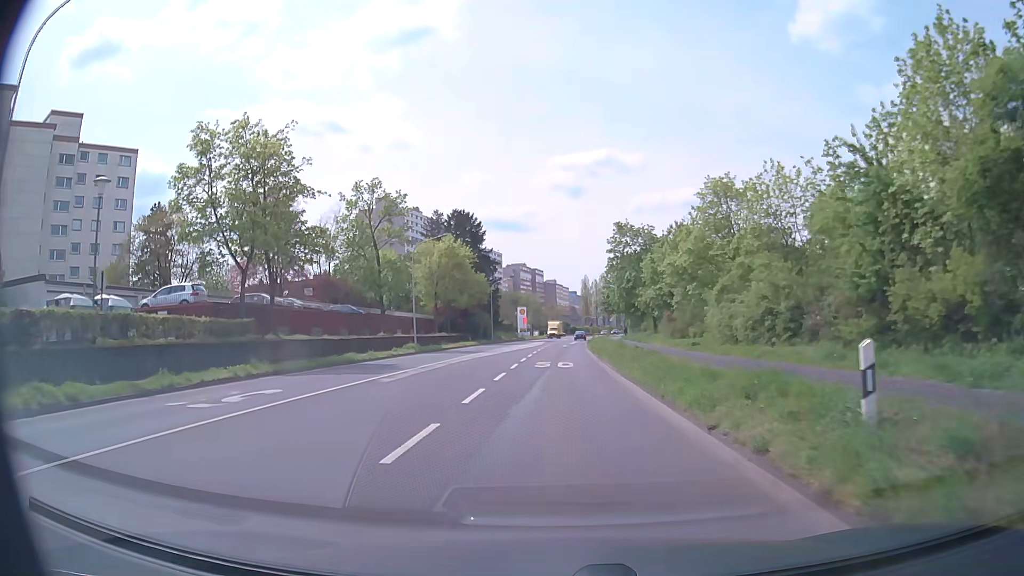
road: secondary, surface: asphalt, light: Day
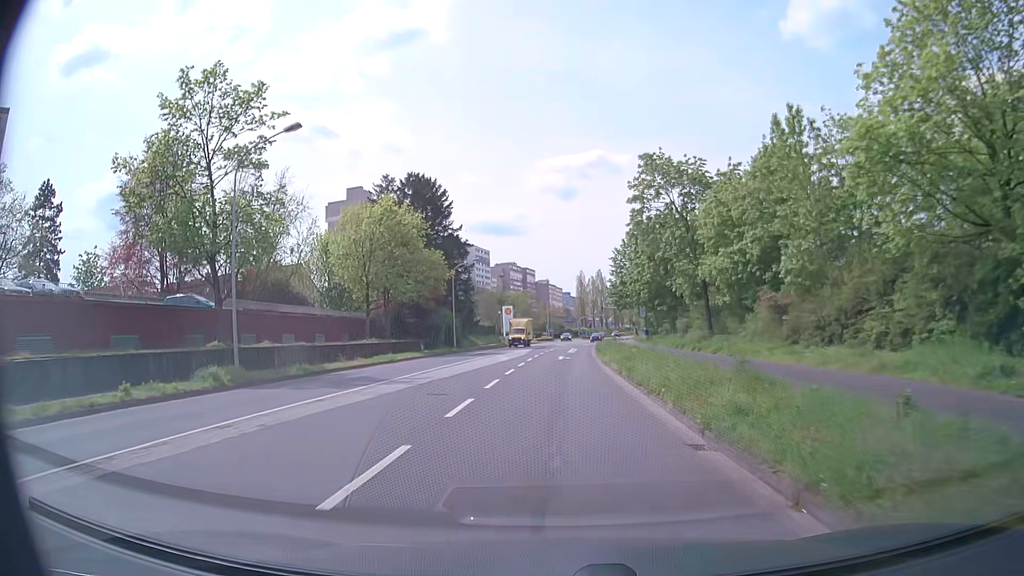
(+0.1, +25.8) m; 0°
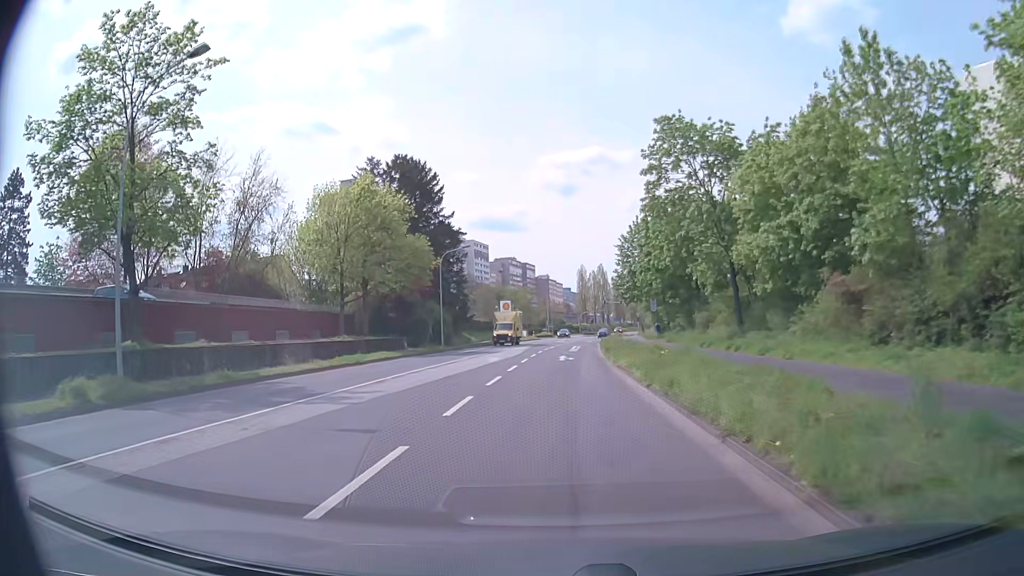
(0.0, +6.4) m; 0°
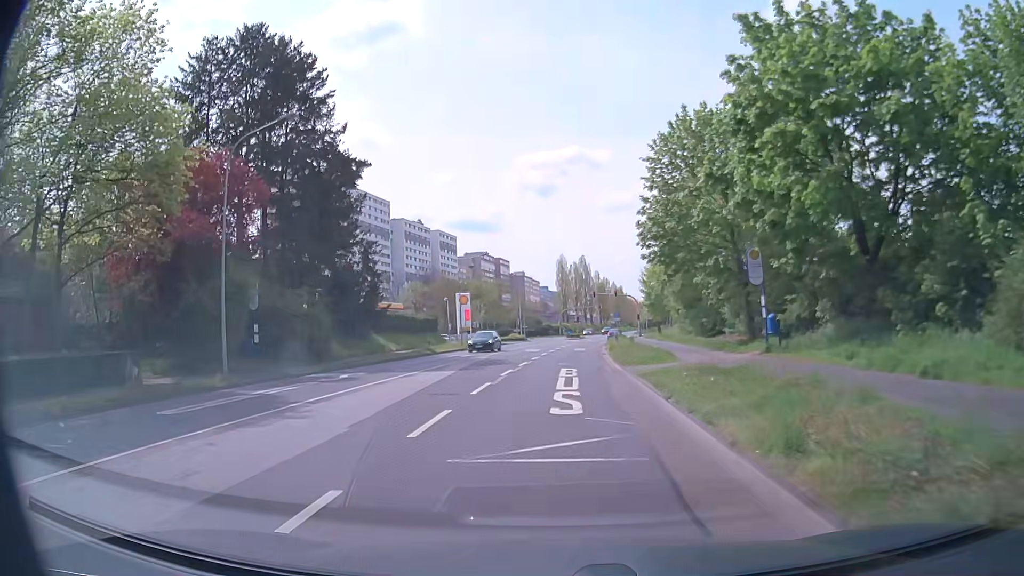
(+0.3, +32.1) m; +1°
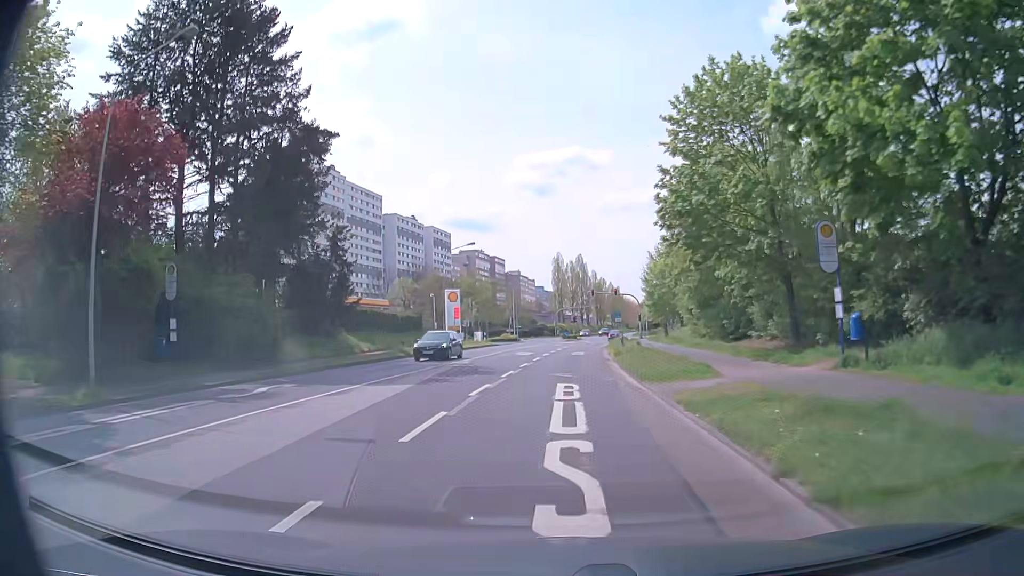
(0.0, +6.4) m; +1°
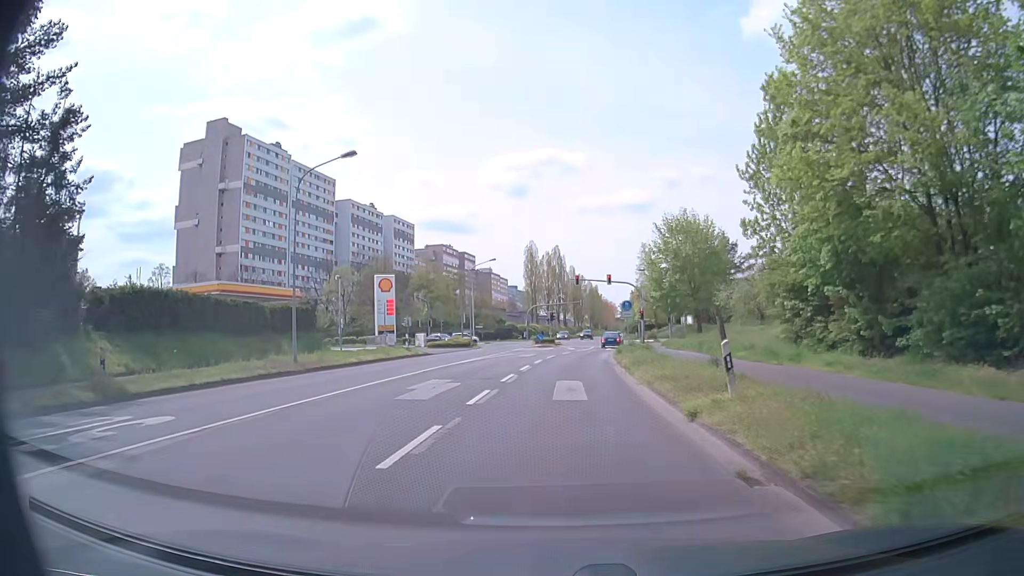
(+0.3, +25.5) m; +2°
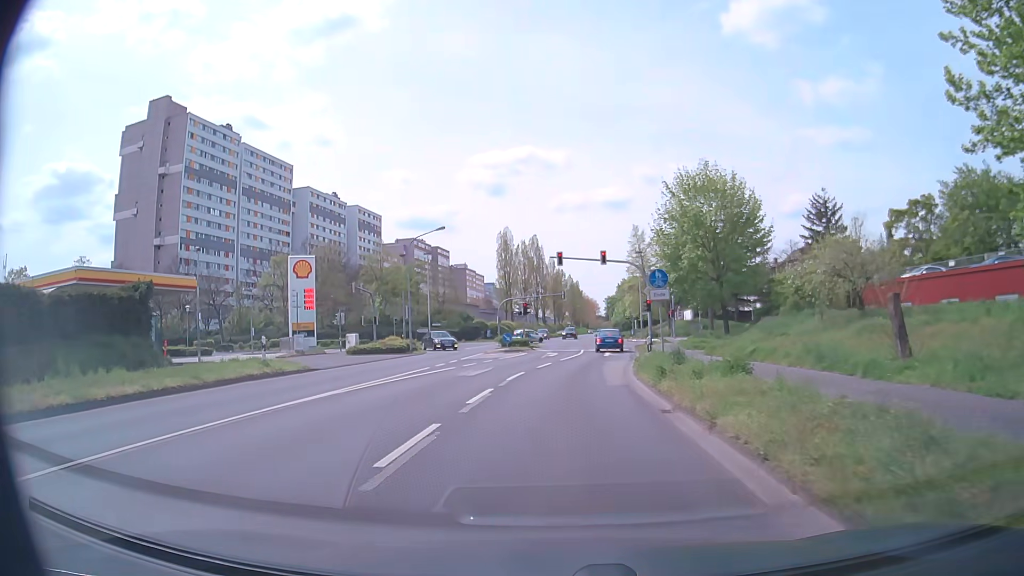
(+0.2, +17.8) m; +2°
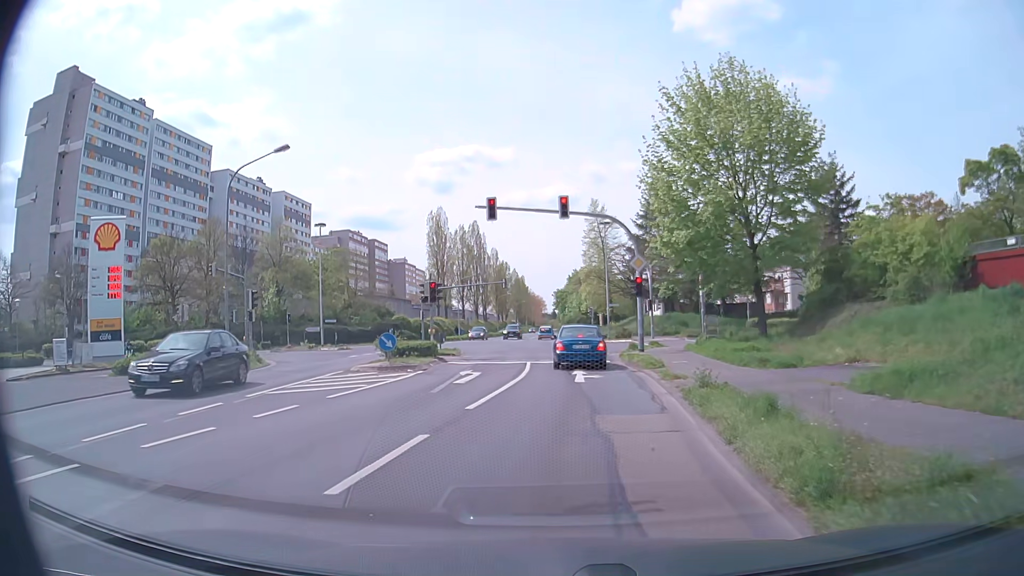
(+0.5, +19.0) m; +4°
(0, +10) (+1, +20) (0, +30) (0, +40) (-1, +50) (-1, +60) (-1, +70) (-1, +80) (-1, +90) (-1, +100) m
